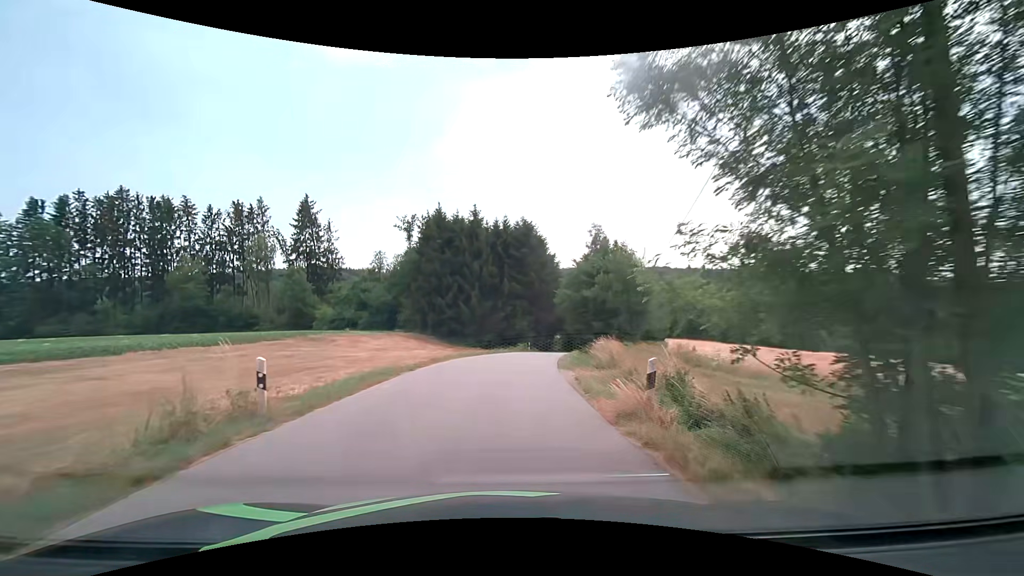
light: Day
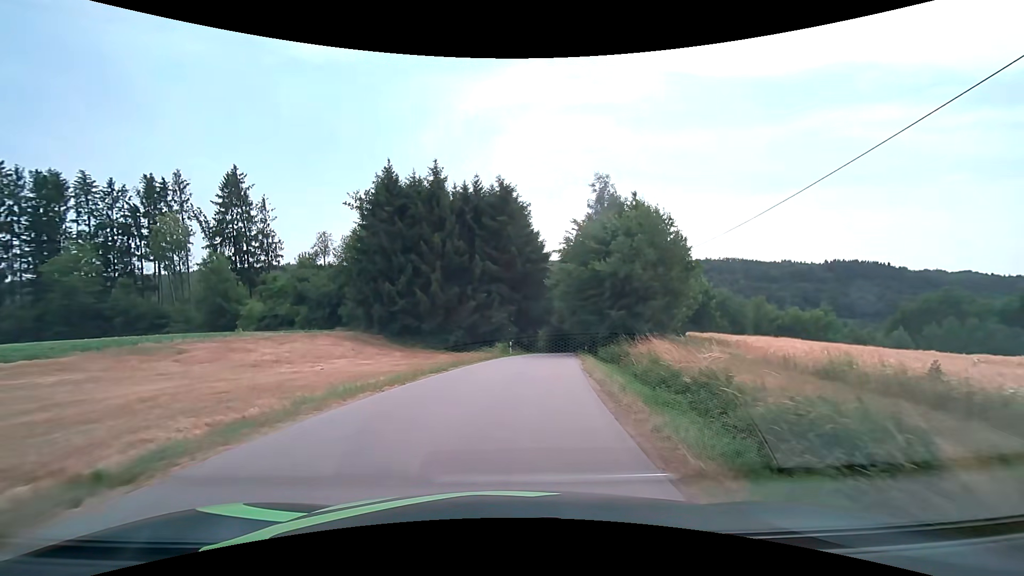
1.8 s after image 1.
(+0.3, +16.2) m; +3°
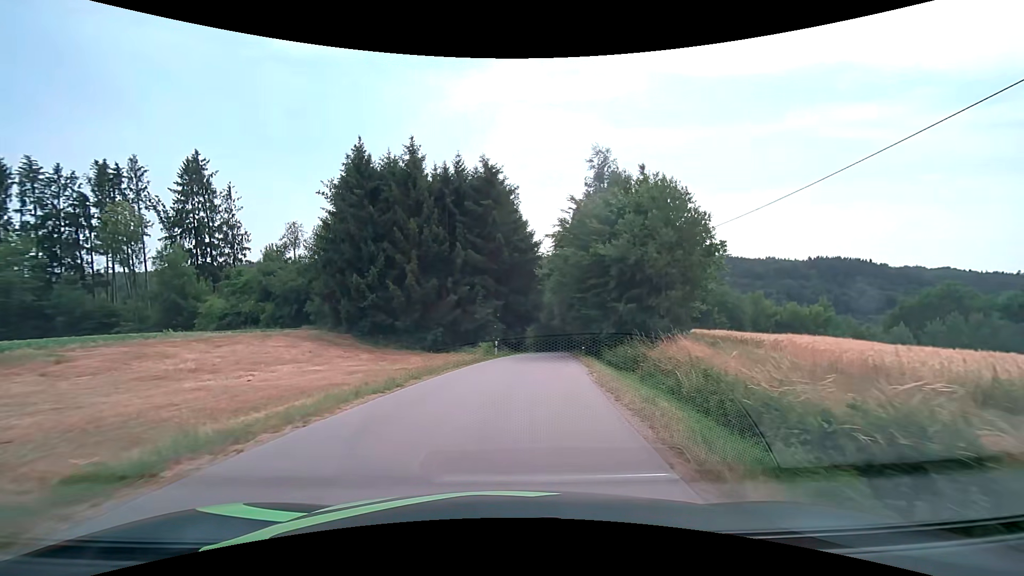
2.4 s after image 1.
(+0.1, +5.4) m; +1°
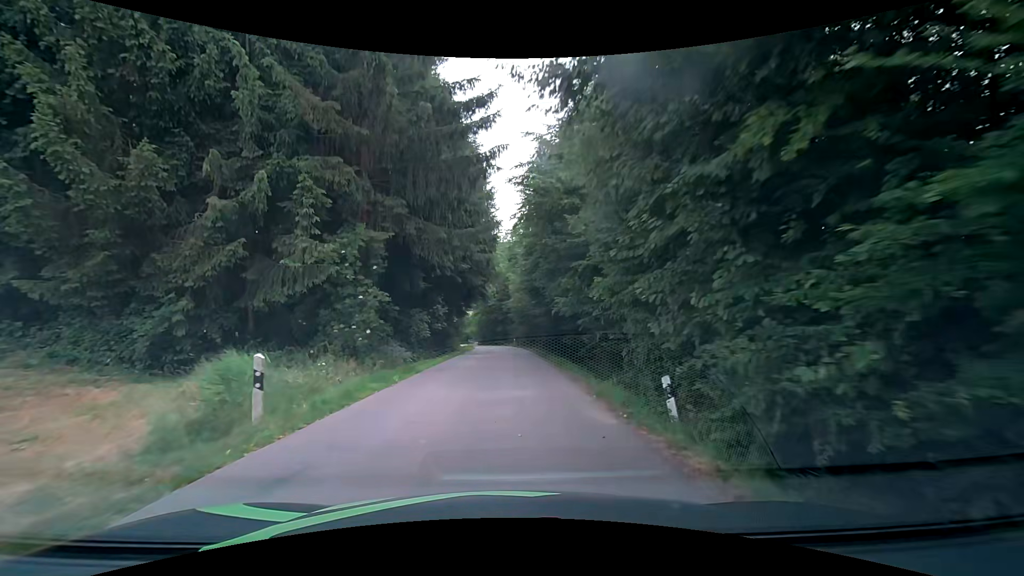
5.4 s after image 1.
(+1.8, +27.6) m; +6°
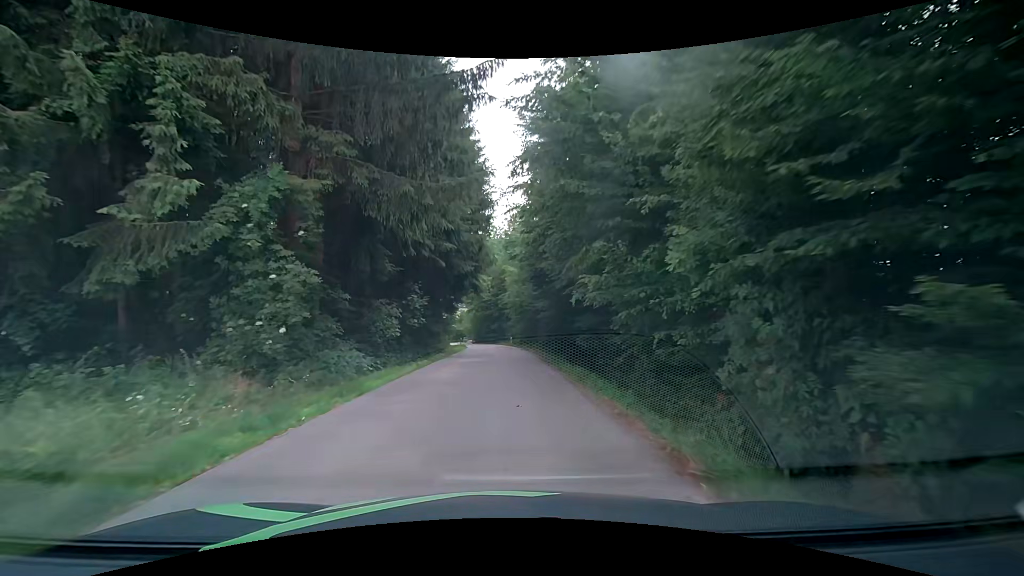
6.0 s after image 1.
(0.0, +5.8) m; 0°
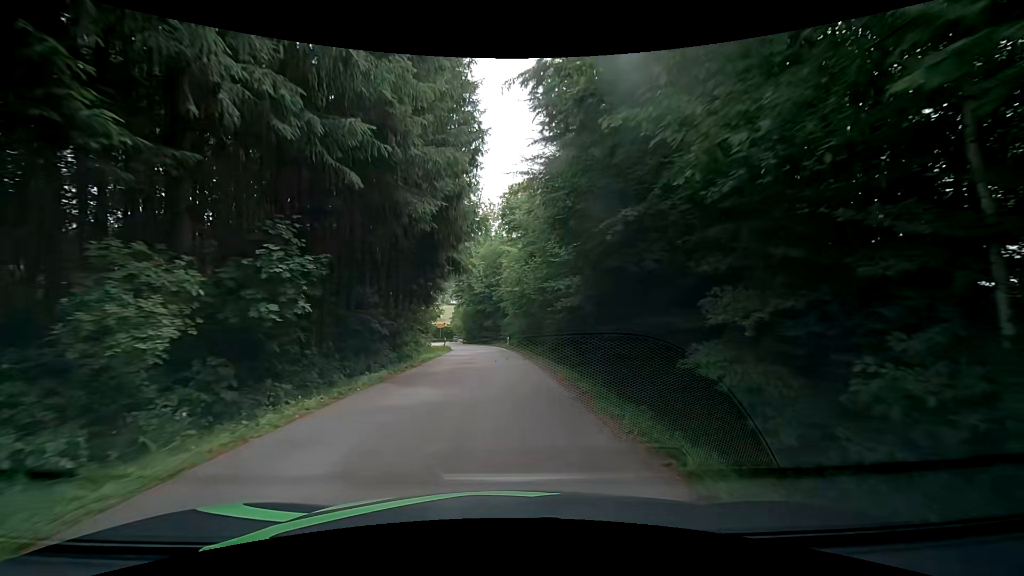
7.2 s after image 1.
(+0.1, +11.9) m; 0°
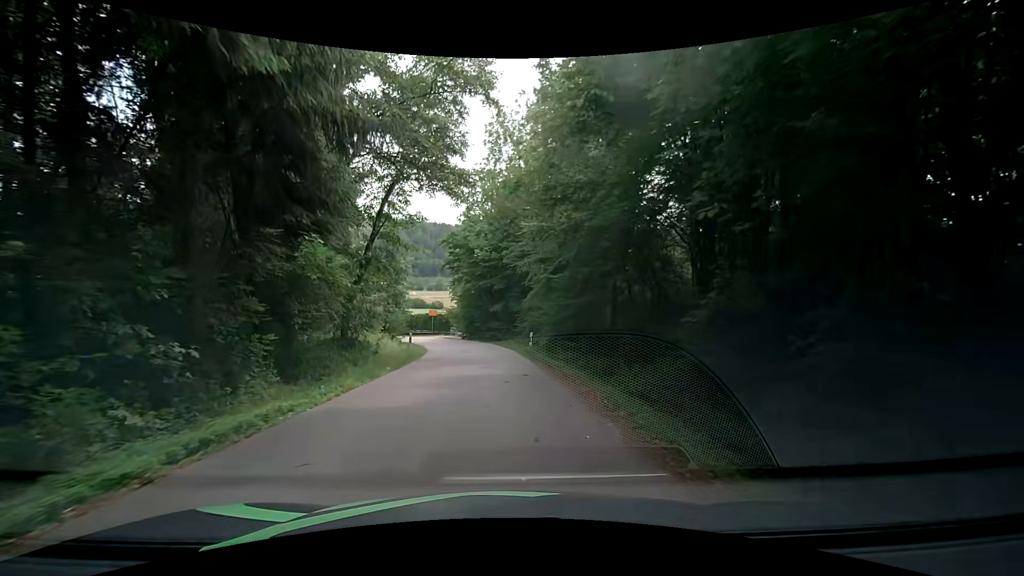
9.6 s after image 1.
(-0.3, +22.3) m; -3°
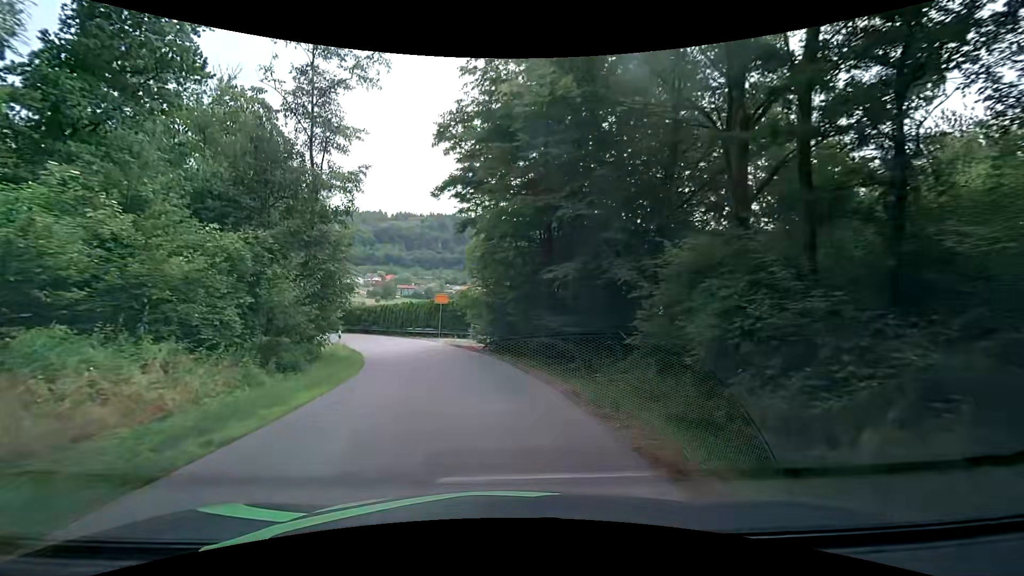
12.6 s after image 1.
(0.0, +25.0) m; -3°
(0, +10) (-2, +20) (-5, +29) (-10, +38) (-16, +46) (-23, +53) (-31, +59) (-39, +65) (-47, +70) (-56, +76) m
